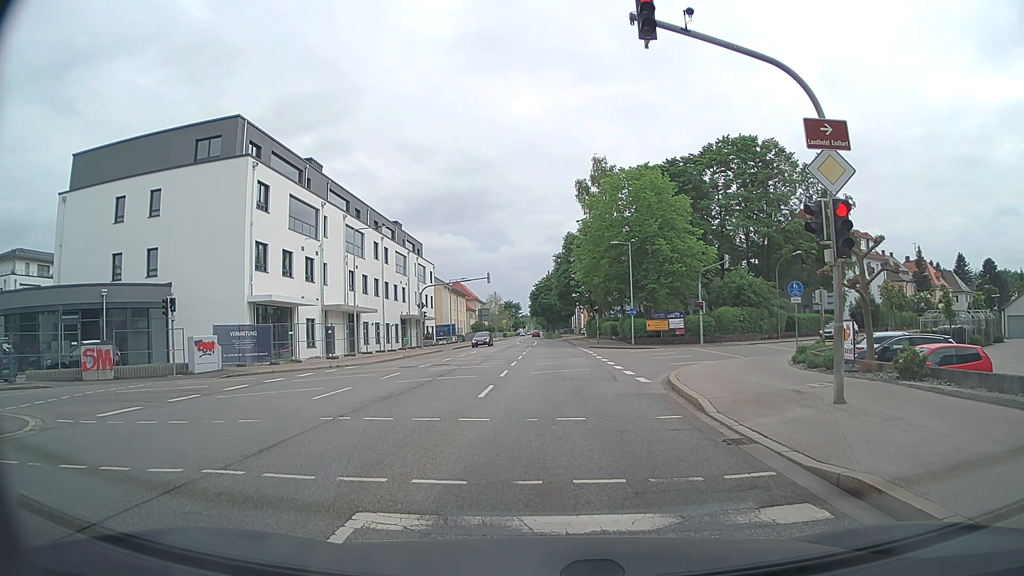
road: secondary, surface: asphalt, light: Day
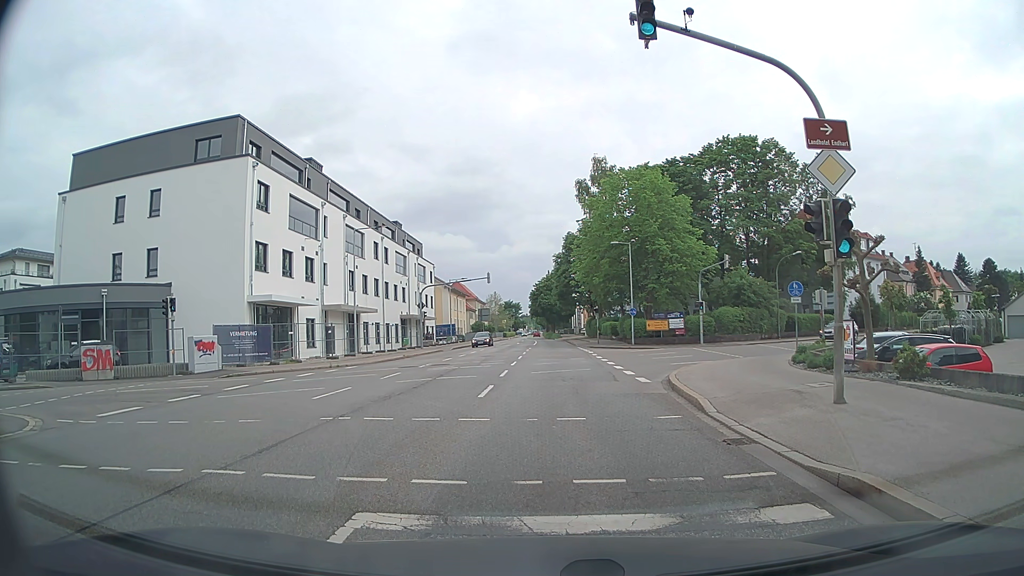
(0.0, 0.0) m; 0°
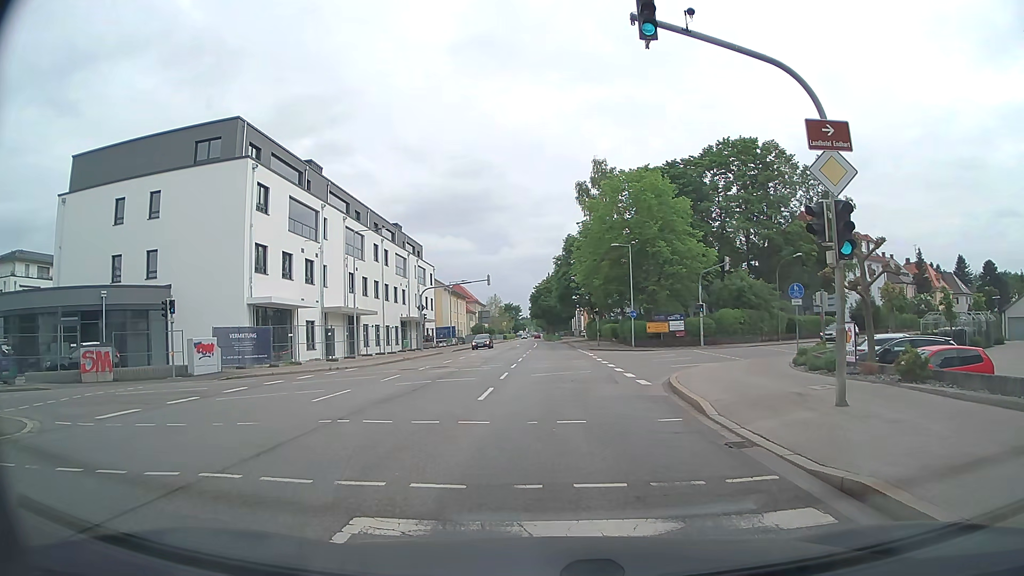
(0.0, 0.0) m; 0°
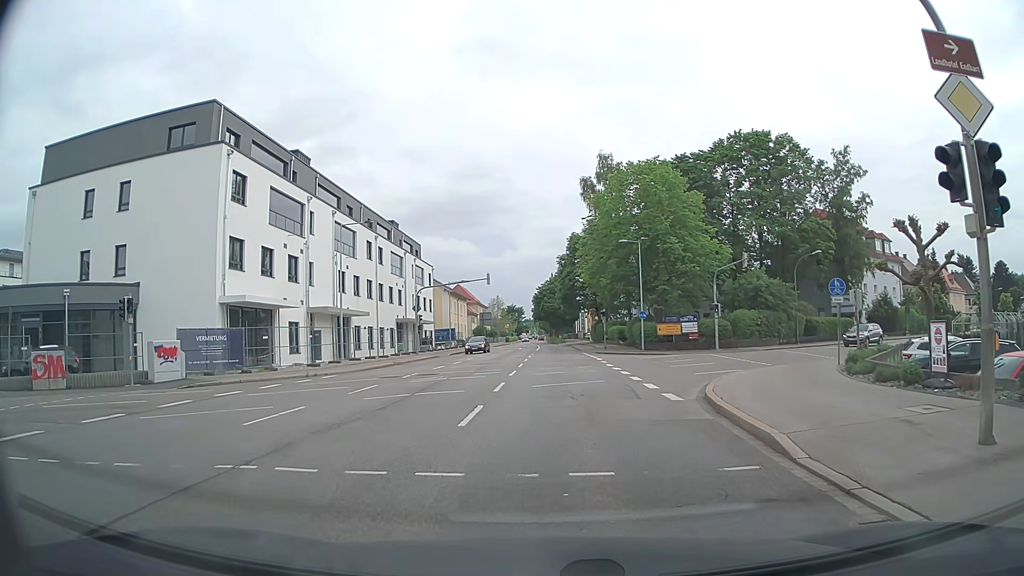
(-0.1, +3.8) m; -3°
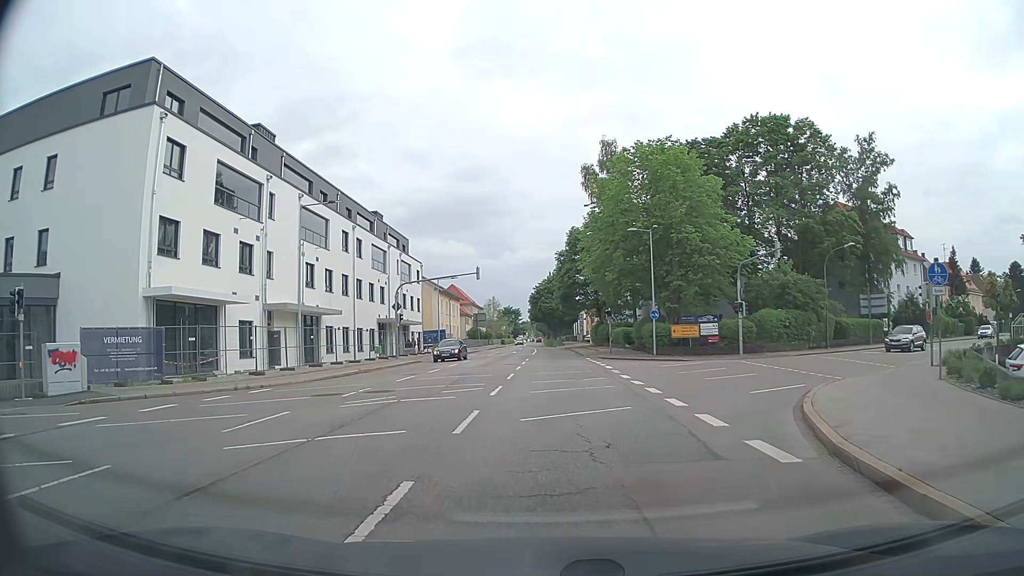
(+0.1, +6.9) m; +1°
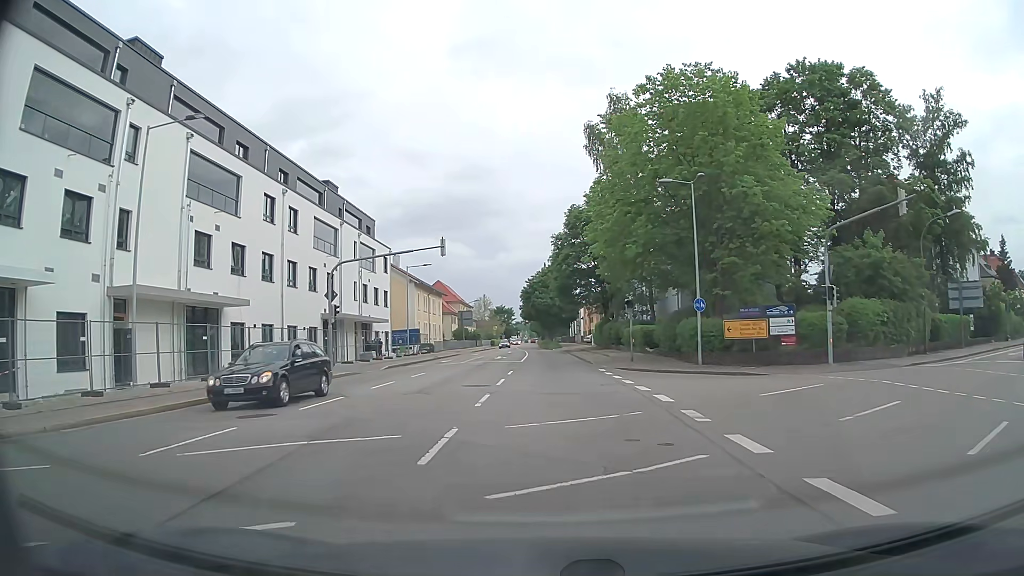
(+0.1, +14.7) m; 0°
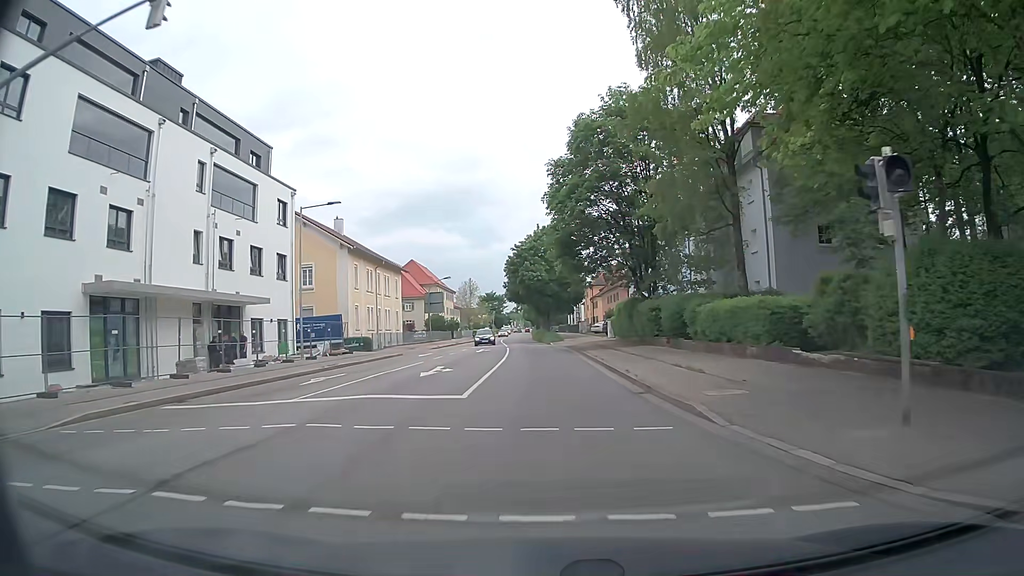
(+0.2, +26.8) m; 0°
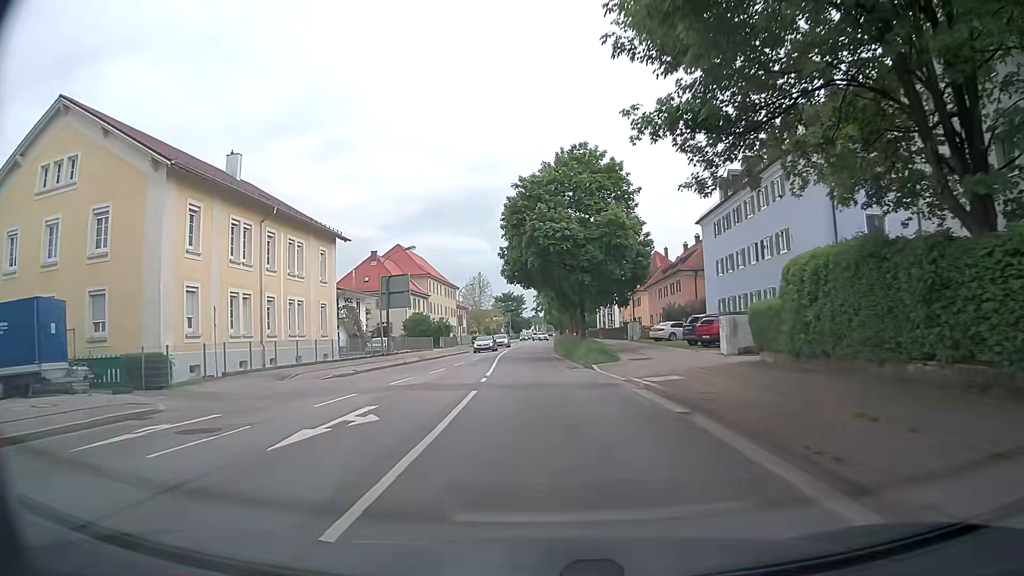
(-0.3, +31.9) m; -2°
(0, +10) (0, +20) (-1, +30) (-1, +40) (-1, +50) (-1, +60) (-1, +70) (-1, +80) (-1, +90) (-1, +100) m
